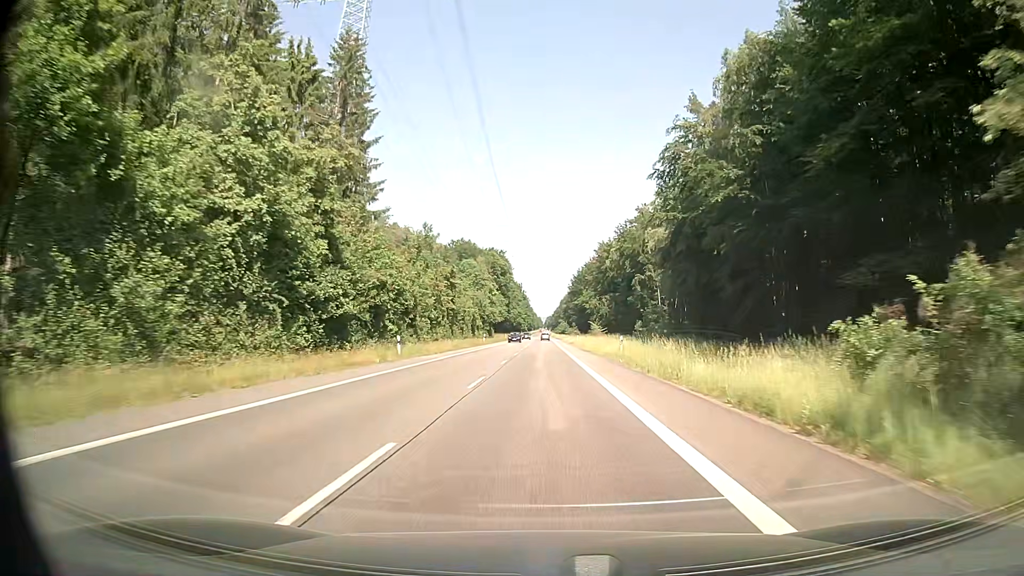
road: secondary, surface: asphalt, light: Day
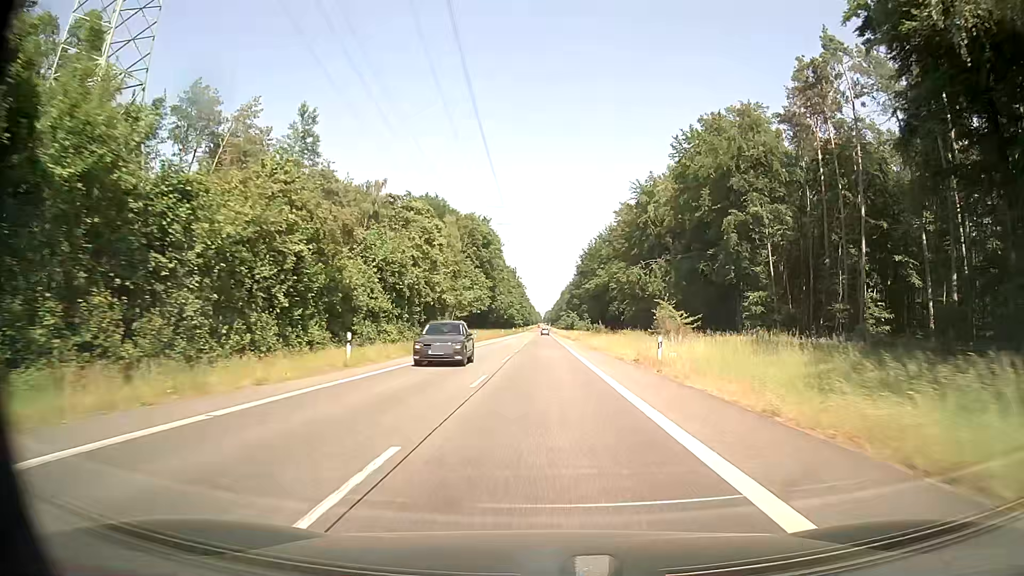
(-0.2, +60.7) m; 0°
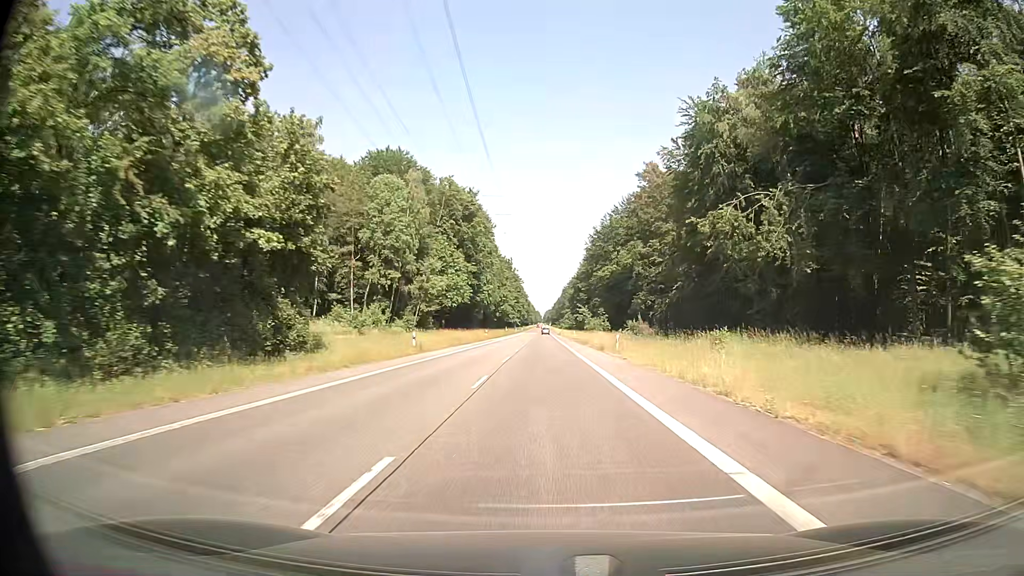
(-0.2, +36.7) m; 0°
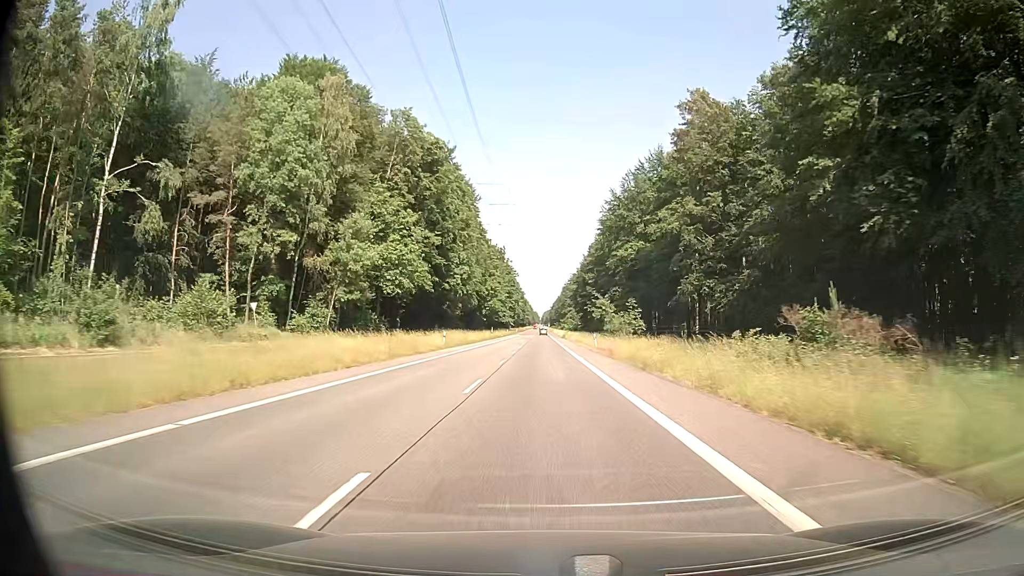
(+0.2, +36.9) m; 0°
(0, +10) (0, +20) (0, +30) (0, +40) (0, +50) (0, +60) (0, +70) (0, +80) (0, +90) (0, +100) m
